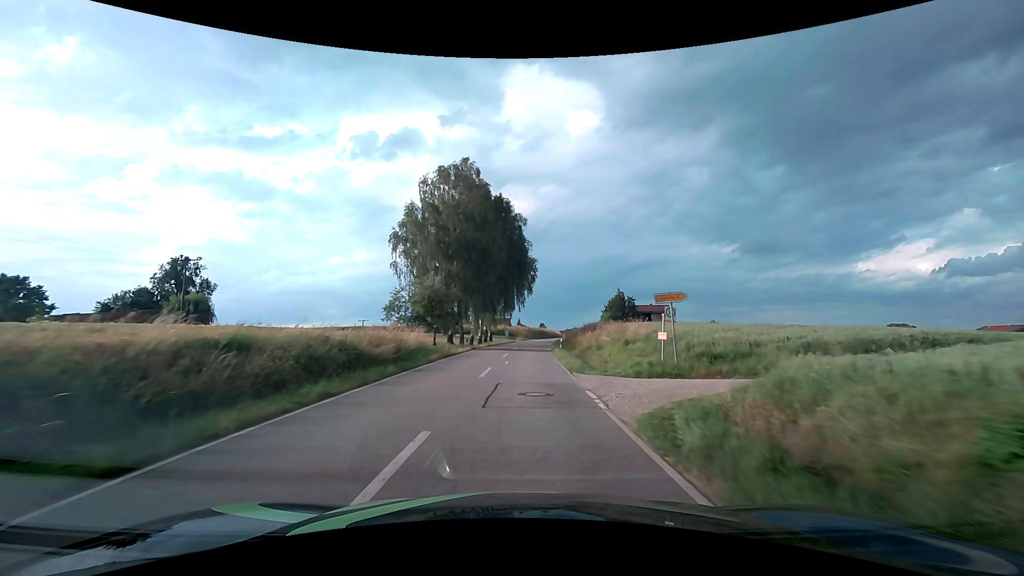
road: tertiary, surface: asphalt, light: Day
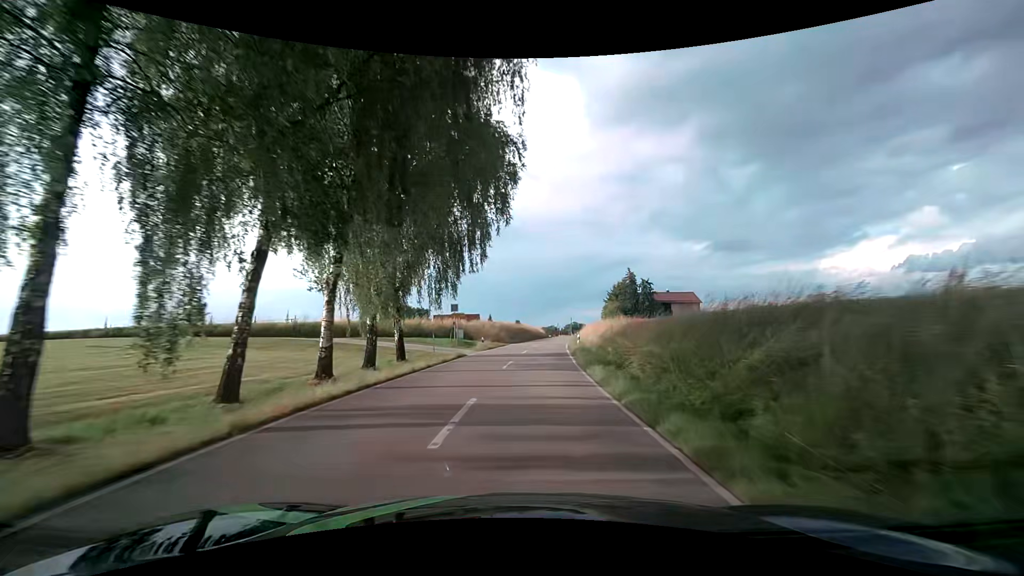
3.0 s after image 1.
(+1.0, +44.5) m; +3°
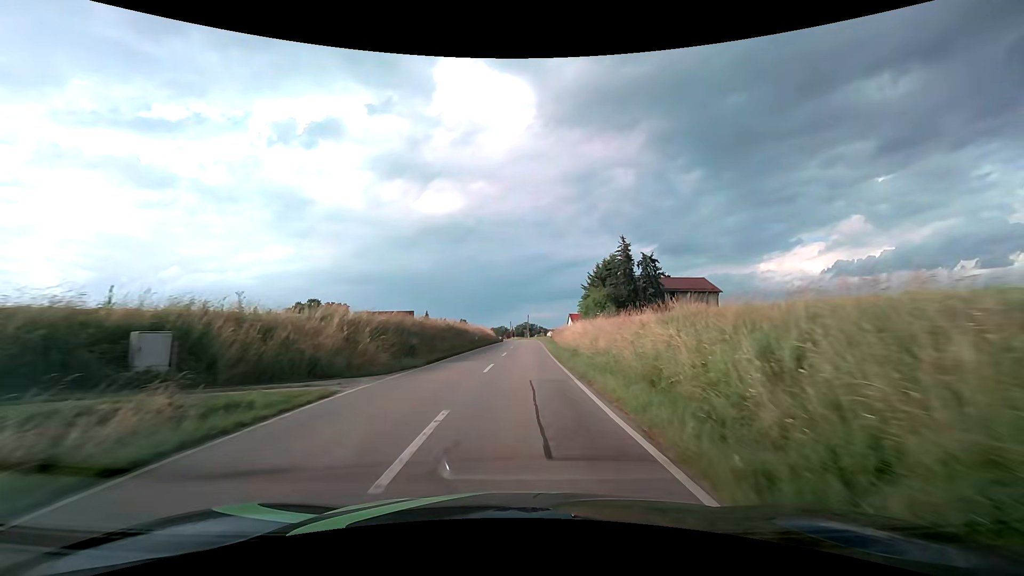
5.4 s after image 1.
(+2.0, +37.1) m; +6°
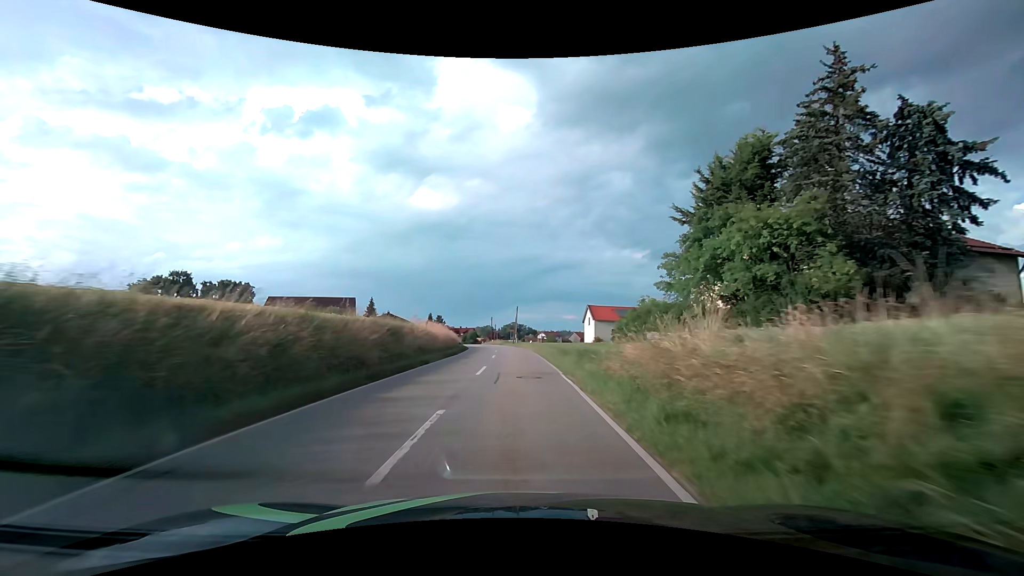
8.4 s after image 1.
(+0.5, +47.6) m; +1°
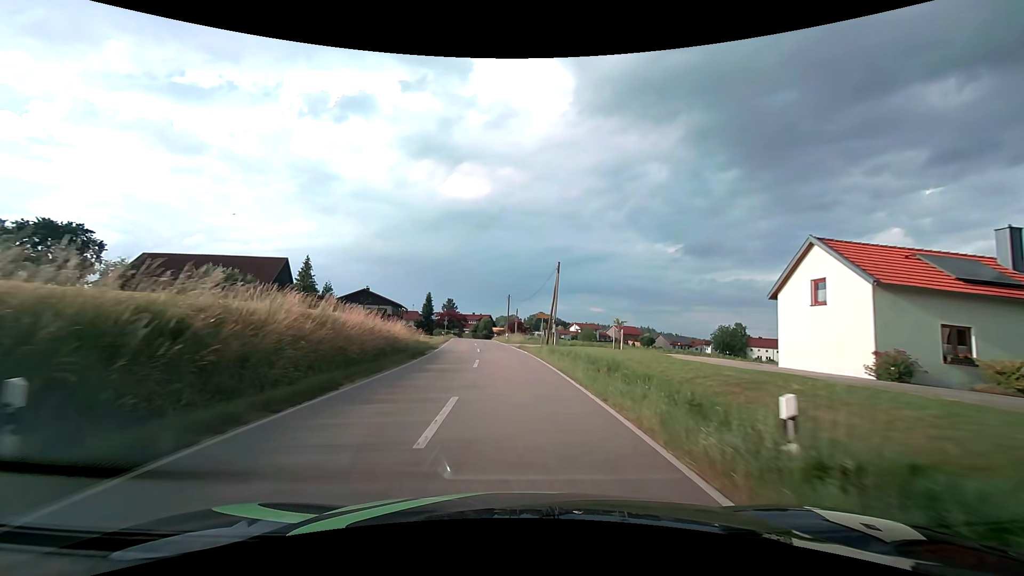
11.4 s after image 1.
(-0.8, +46.0) m; -3°
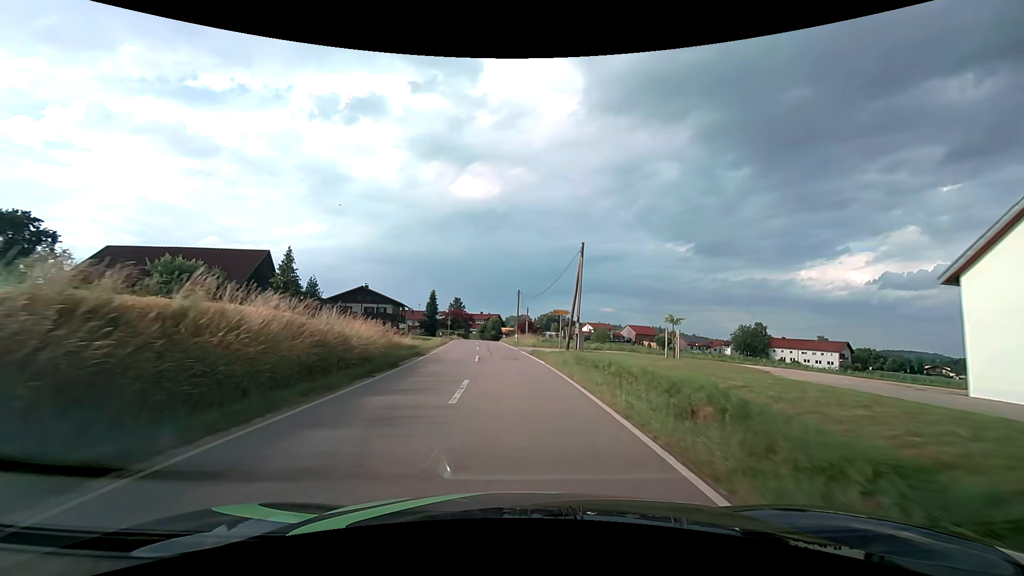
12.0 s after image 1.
(-0.1, +8.4) m; -1°
(0, +10) (-1, +20) (-1, +30) (-2, +40) (-3, +50) (-4, +60) (-4, +70) (-4, +80) (-3, +90) (0, +99) m
